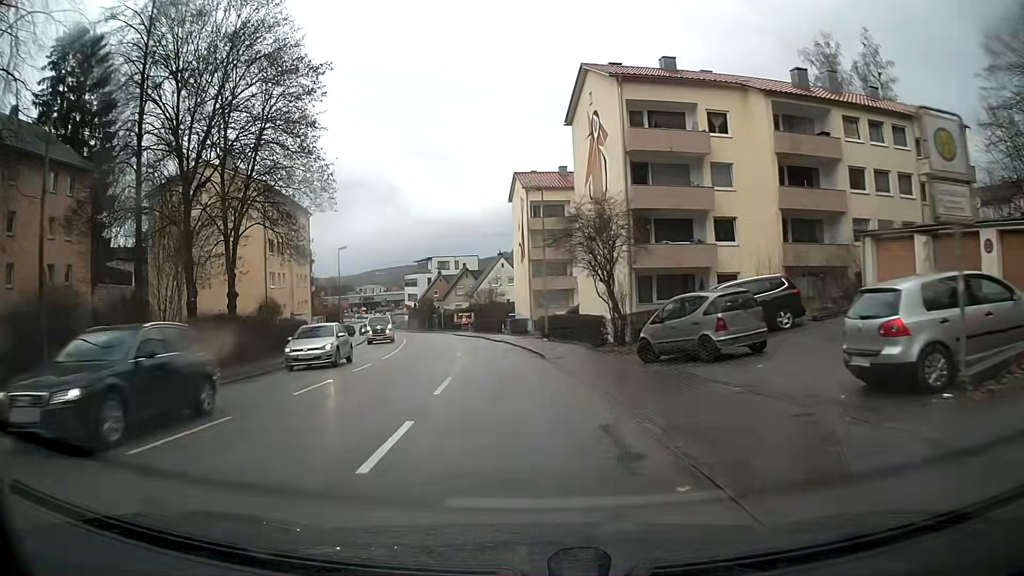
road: tertiary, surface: asphalt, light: Day
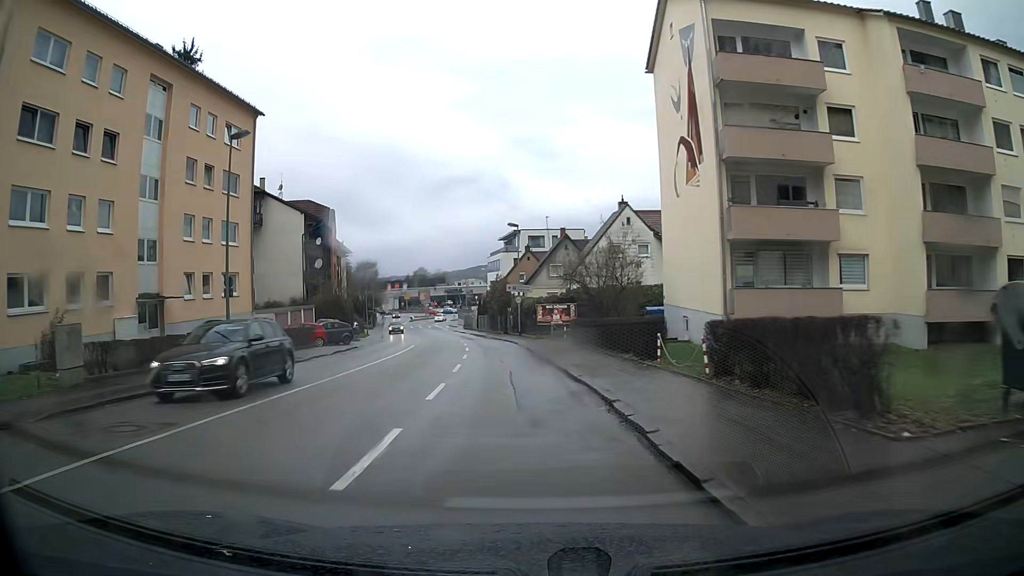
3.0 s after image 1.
(-3.6, +37.8) m; -11°
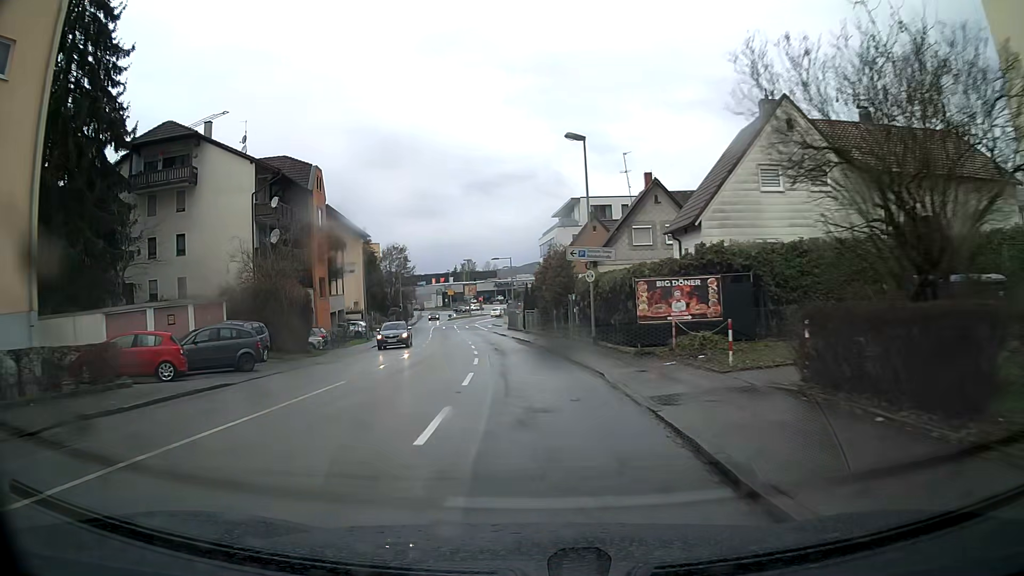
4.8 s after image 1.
(-0.6, +22.8) m; -4°
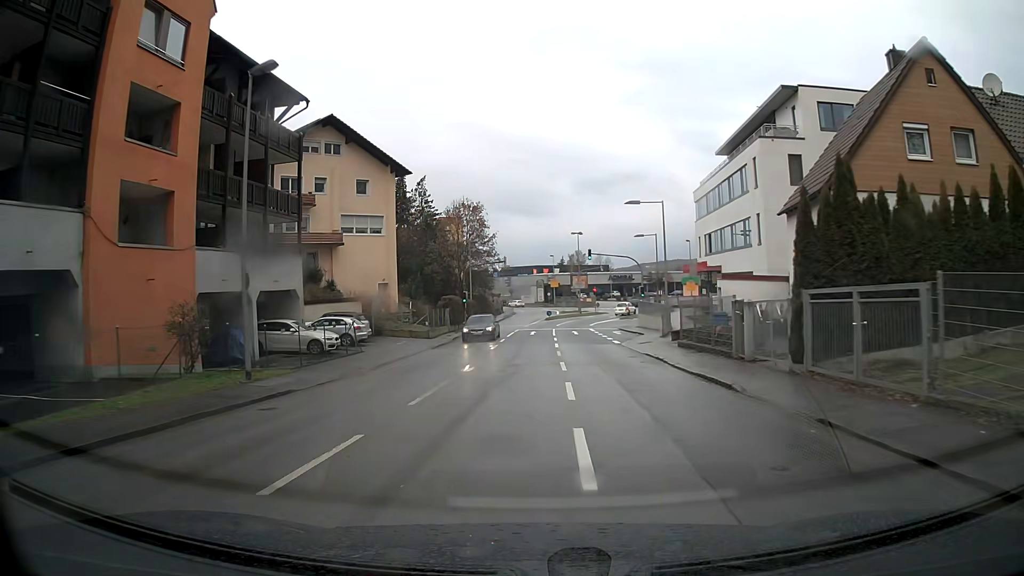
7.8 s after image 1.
(-3.2, +37.9) m; -8°
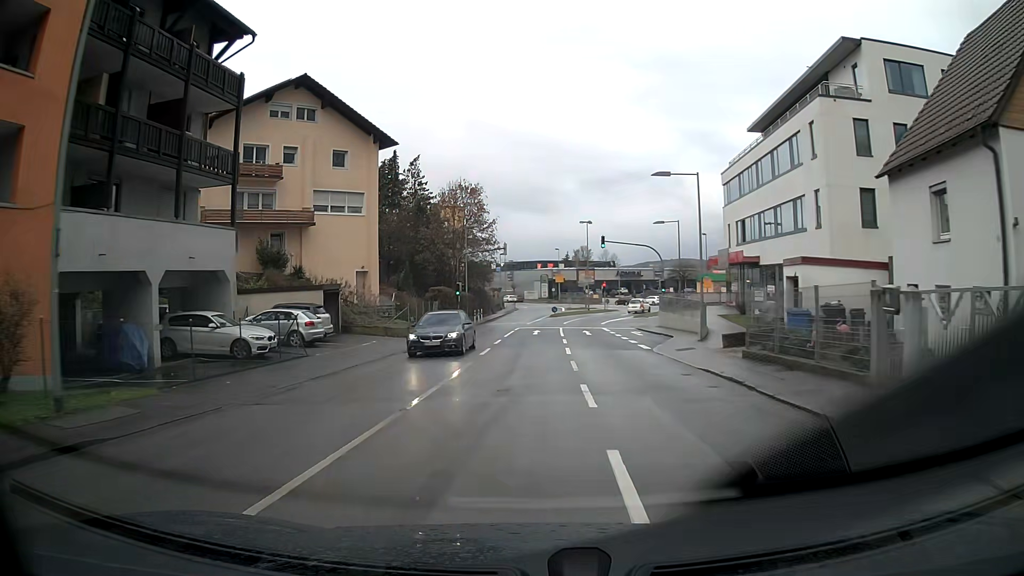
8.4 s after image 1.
(0.0, +7.6) m; 0°
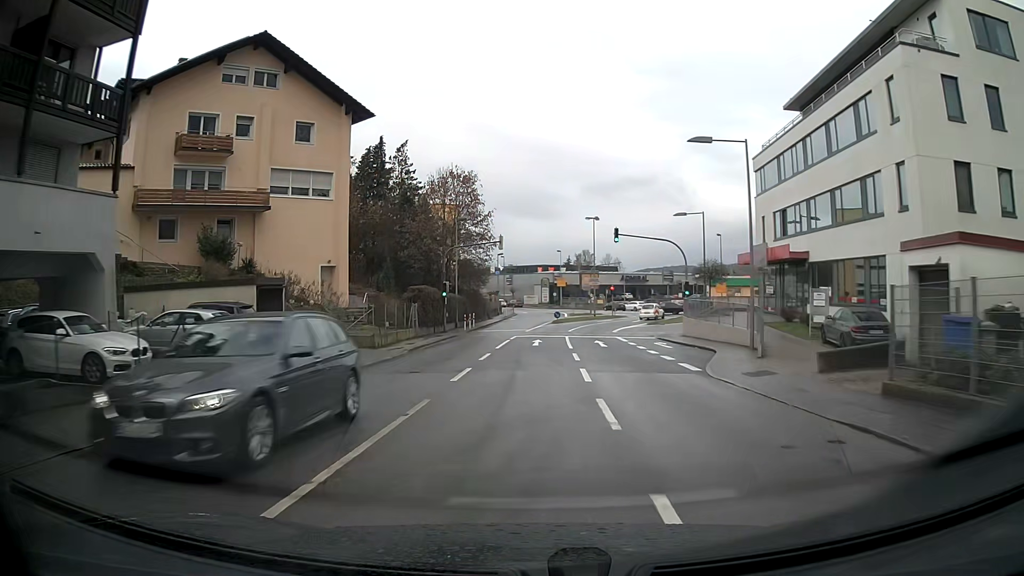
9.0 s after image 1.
(0.0, +7.6) m; 0°
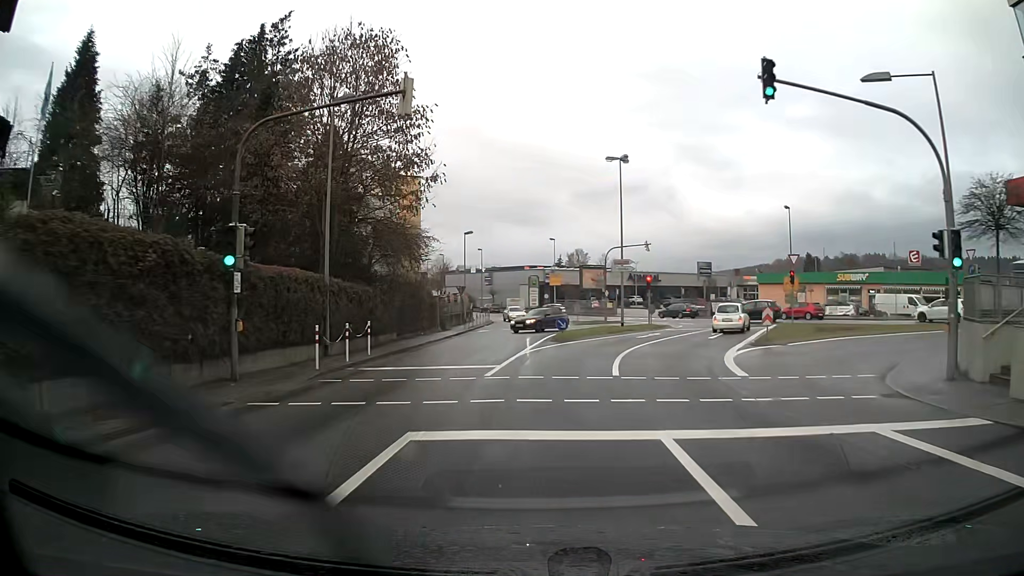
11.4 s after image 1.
(+0.2, +29.2) m; +1°
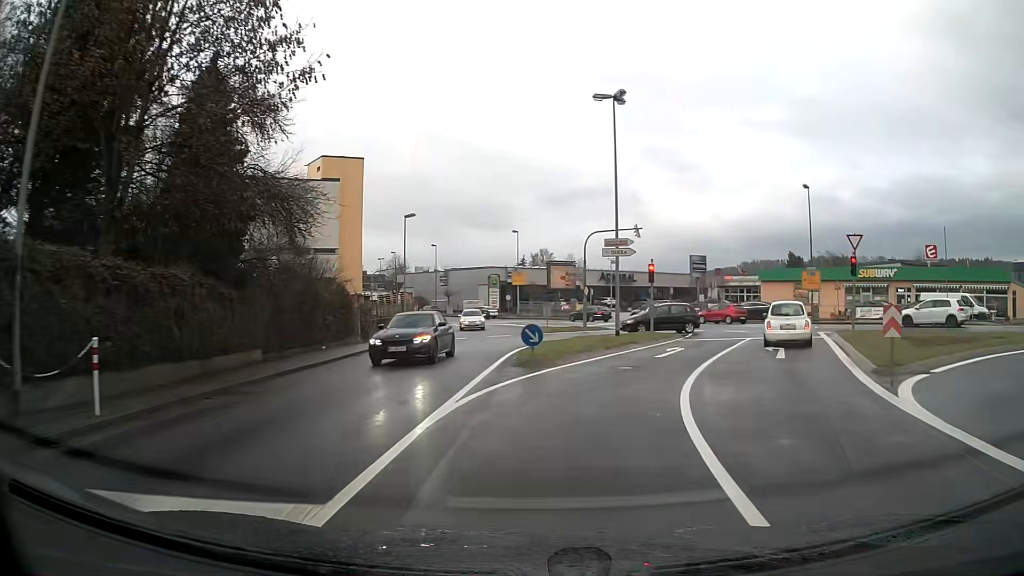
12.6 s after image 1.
(+0.3, +12.4) m; +4°
